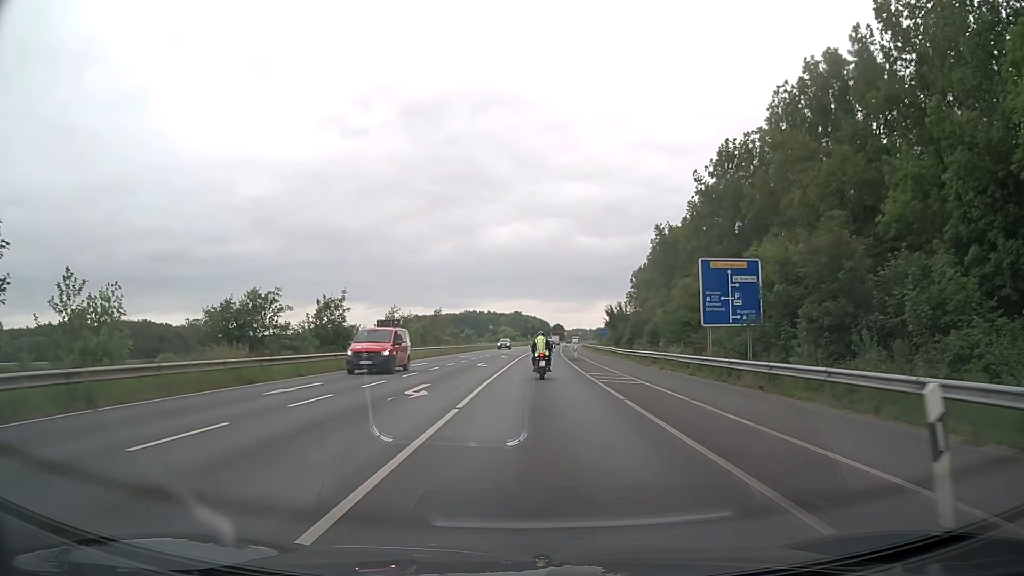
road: secondary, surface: asphalt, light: Day
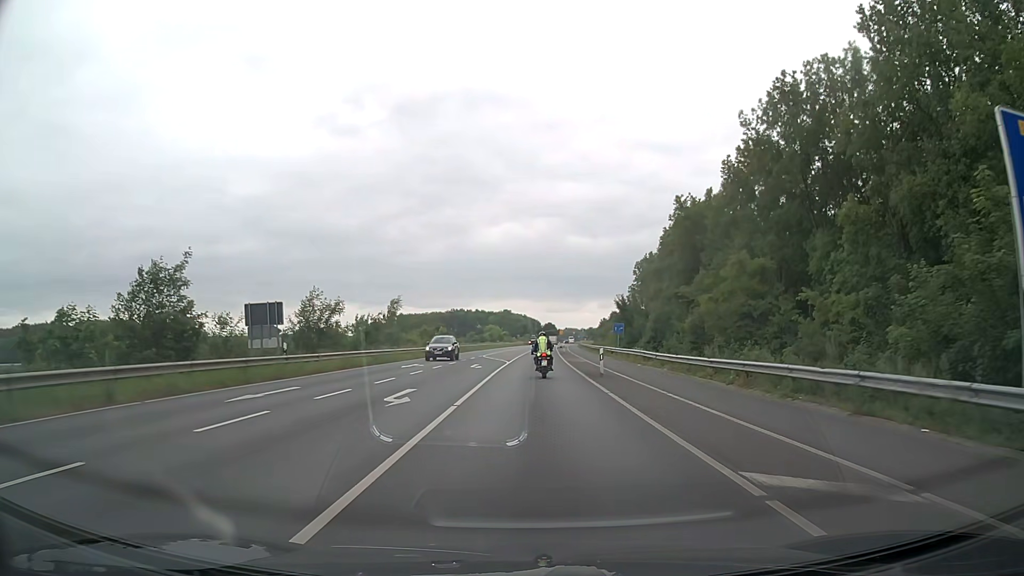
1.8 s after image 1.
(+0.2, +22.0) m; +1°
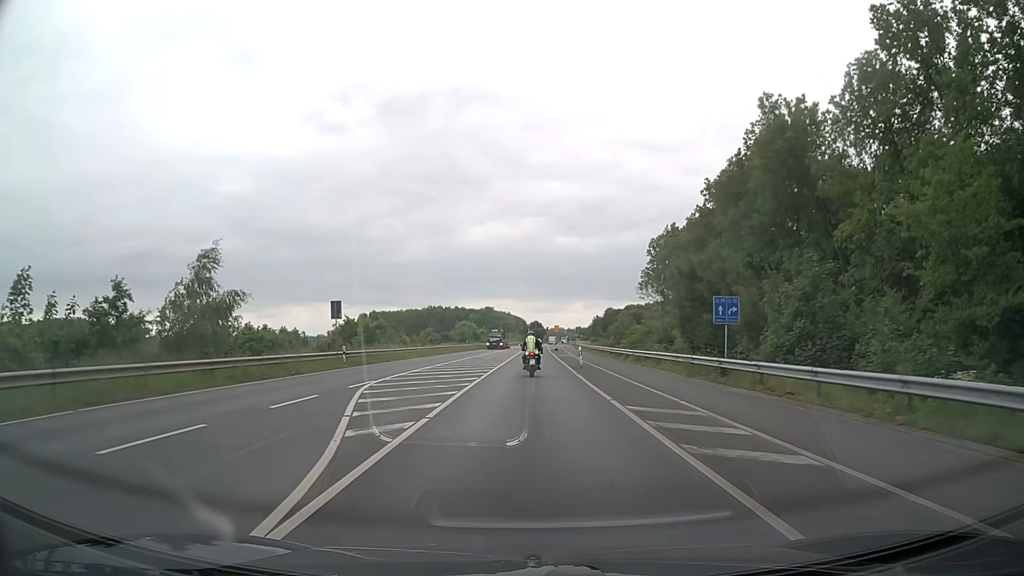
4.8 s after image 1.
(+0.2, +38.4) m; +1°
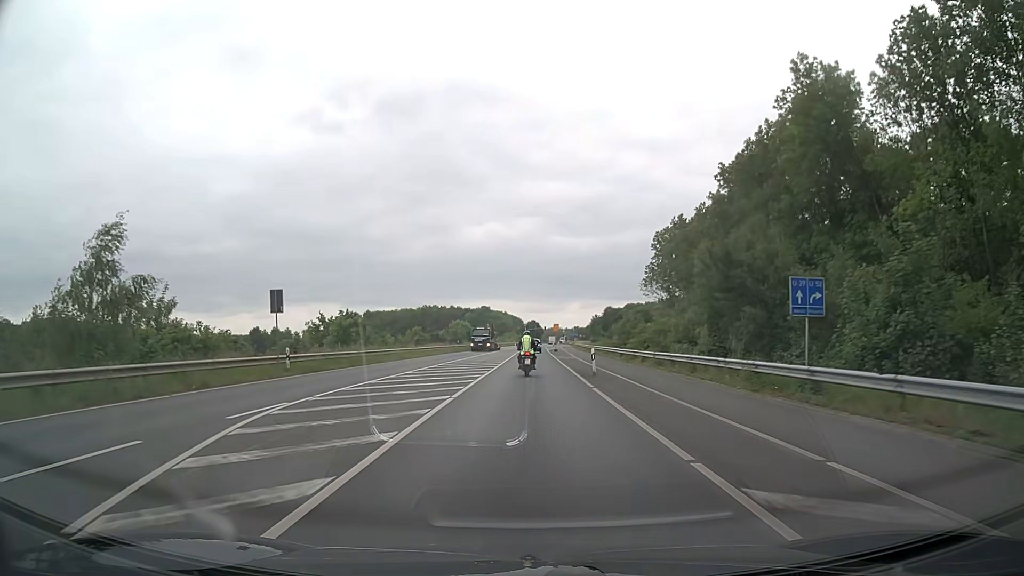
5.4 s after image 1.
(0.0, +8.0) m; 0°
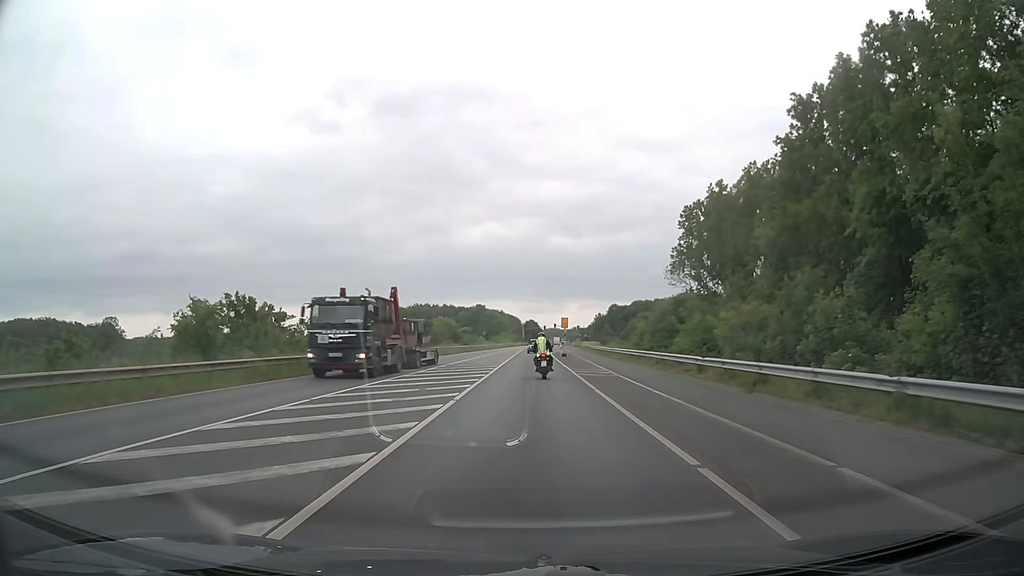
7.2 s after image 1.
(+0.1, +24.2) m; 0°
(0, +10) (0, +20) (0, +30) (0, +40) (0, +50) (0, +60) (0, +70) (0, +80) (0, +90) (0, +100) m
